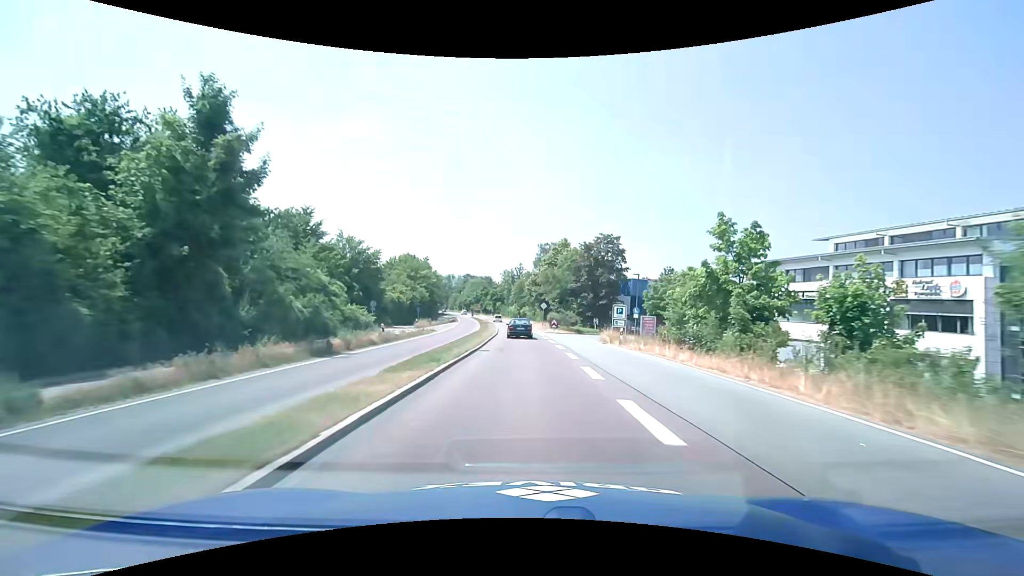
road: trunk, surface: asphalt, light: Day
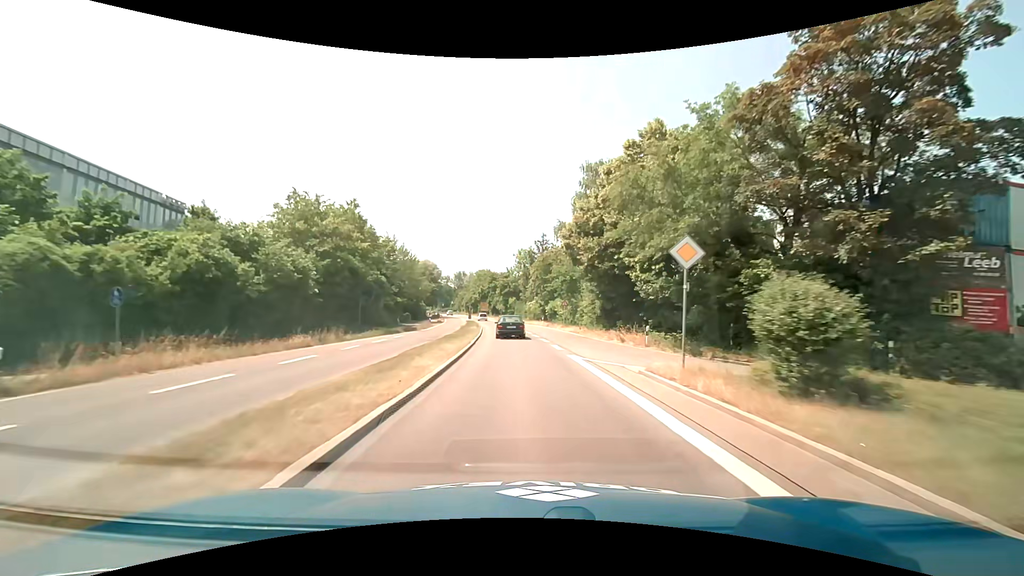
(-1.3, +50.2) m; -3°
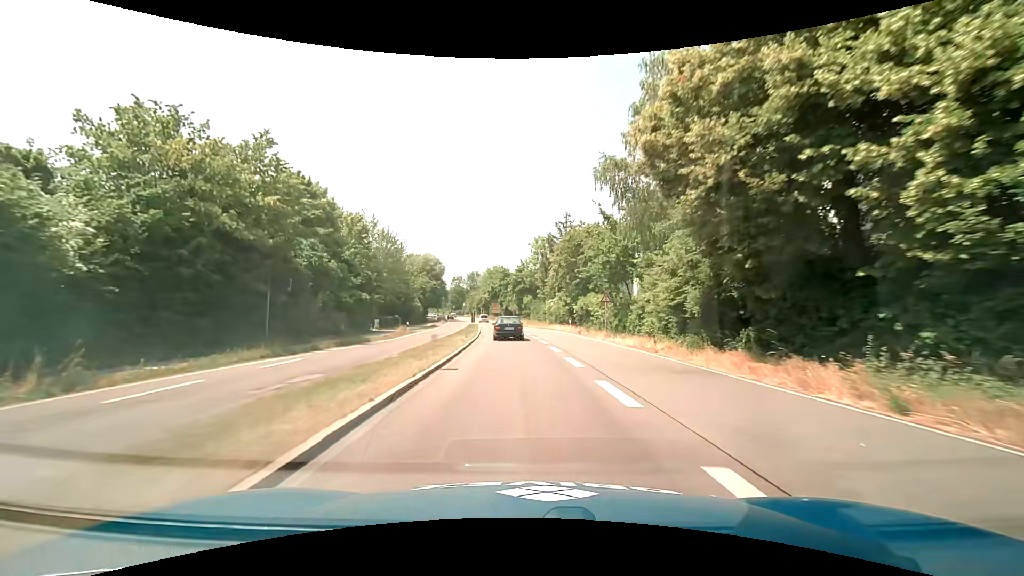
(-0.3, +19.1) m; -2°
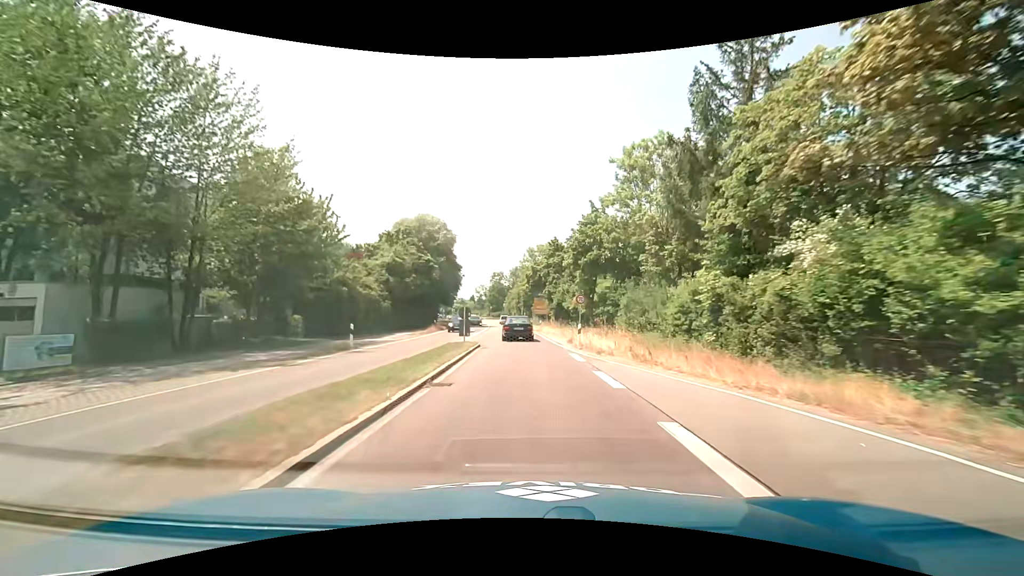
(-2.4, +45.7) m; -6°
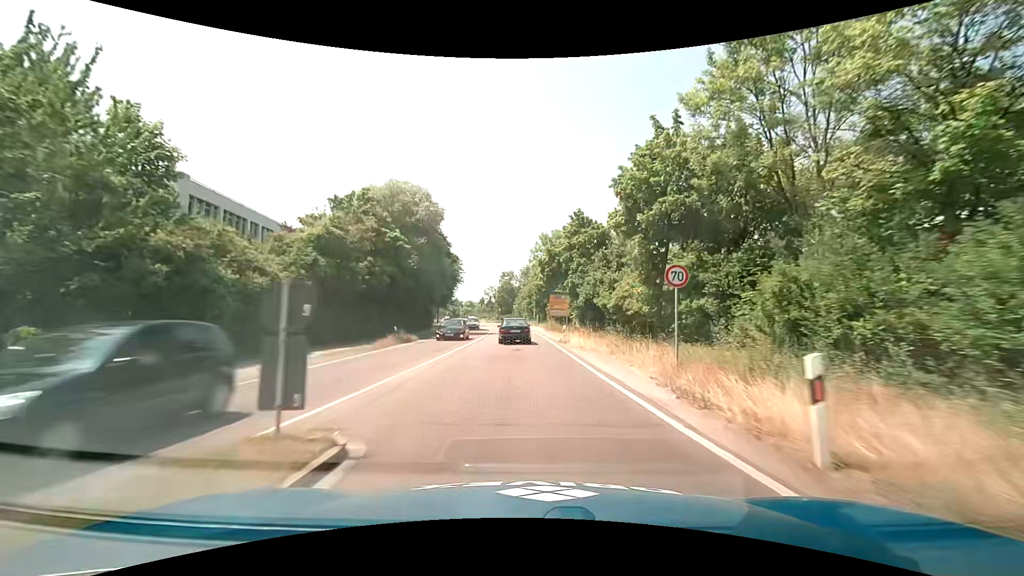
(-0.2, +17.9) m; -1°
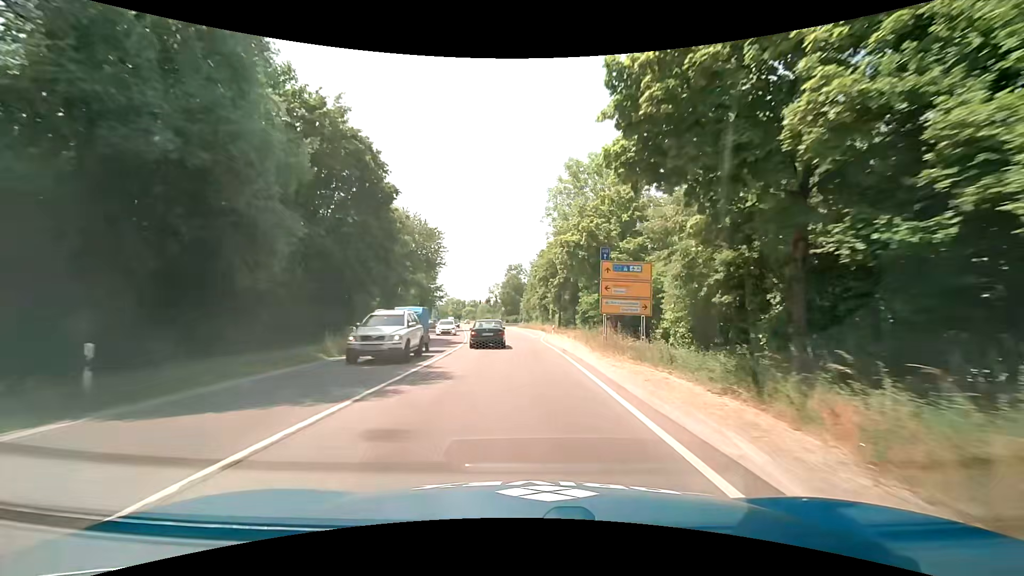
(-0.6, +35.3) m; -1°
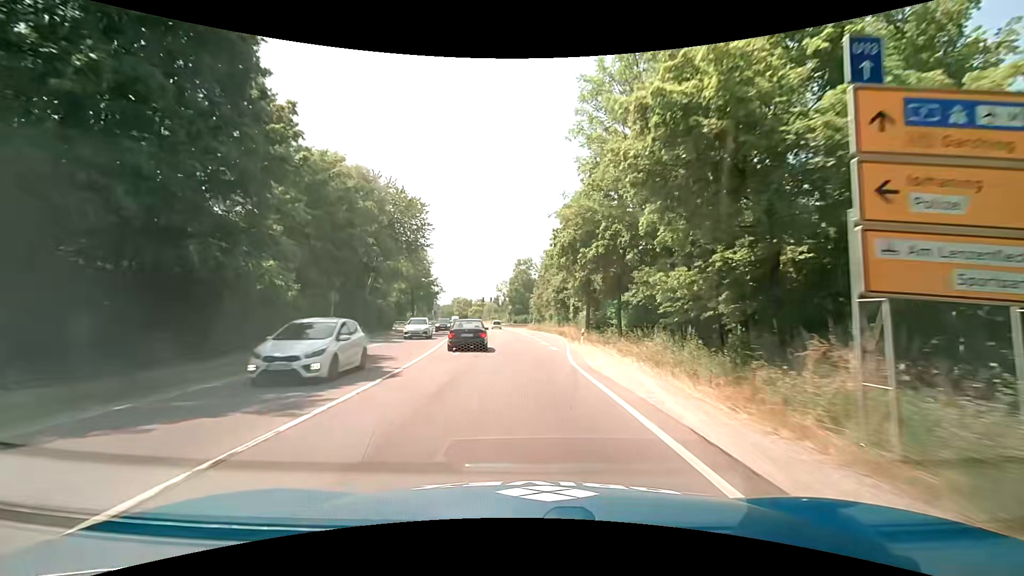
(-0.2, +18.1) m; -1°
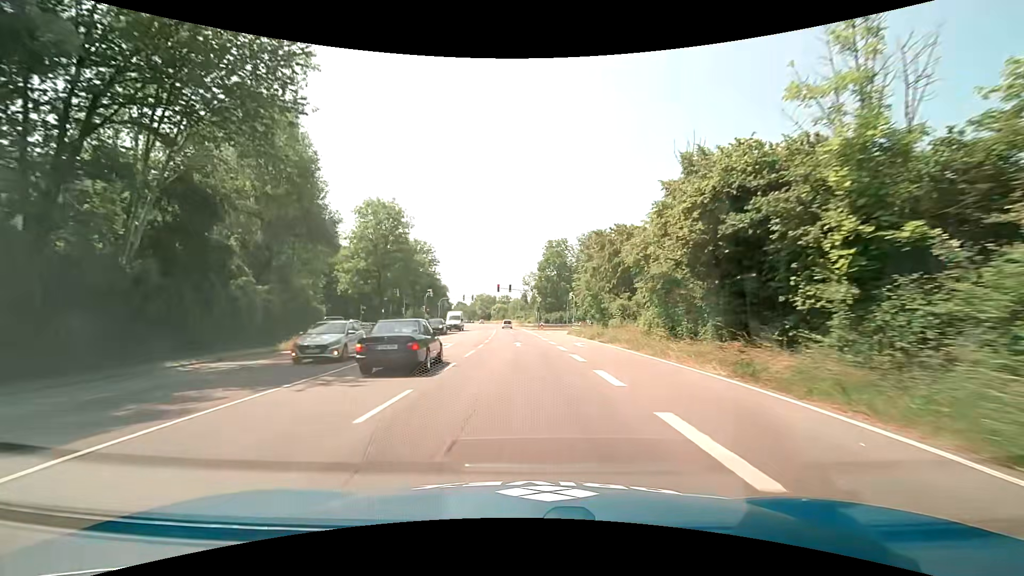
(-1.3, +37.1) m; -4°
(0, +10) (0, +20) (0, +30) (-1, +40) (-1, +50) (-2, +60) (-2, +70) (-3, +80) (-4, +90) (-5, +100) m
